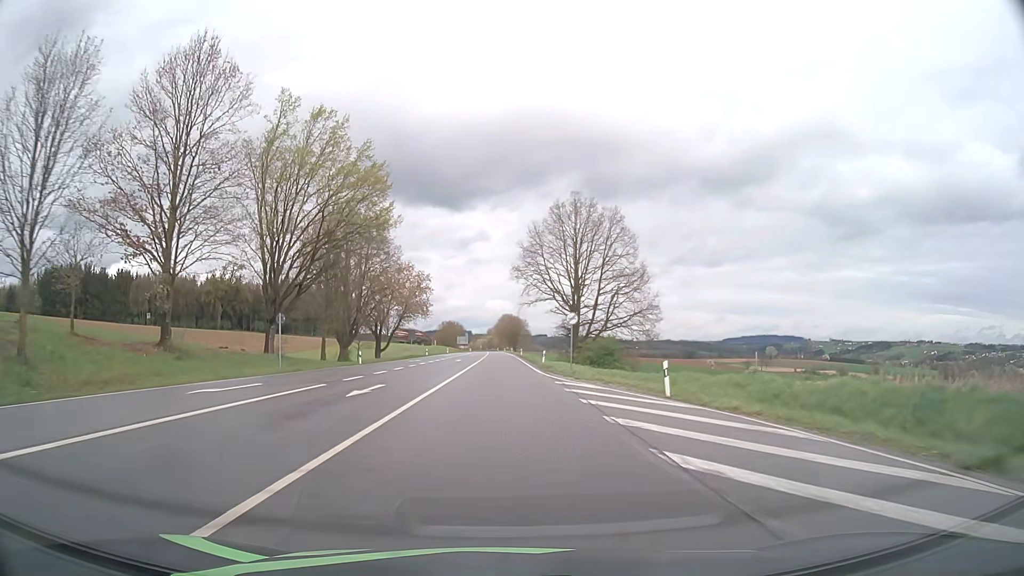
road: secondary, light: Day
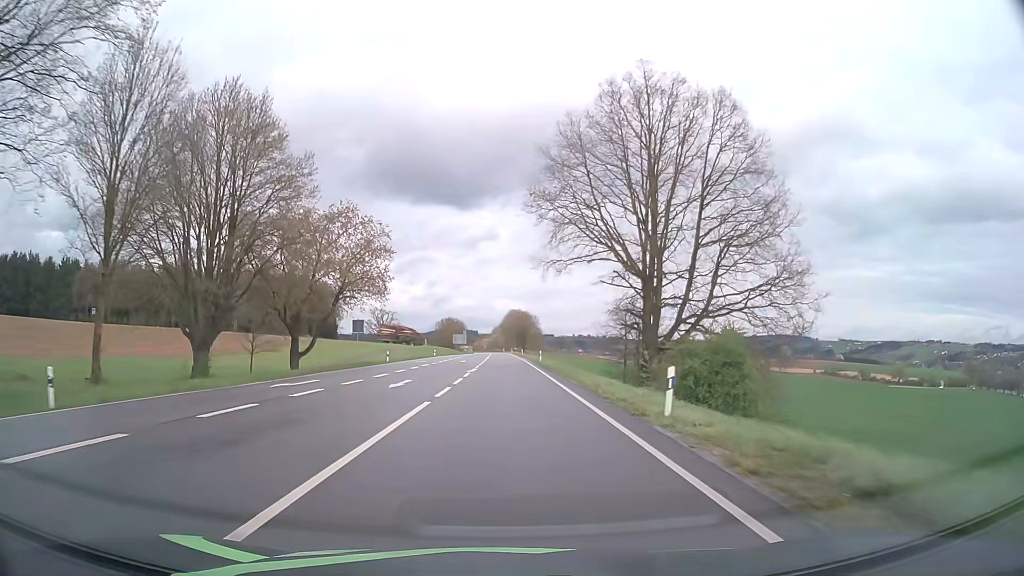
(-0.3, +37.6) m; 0°
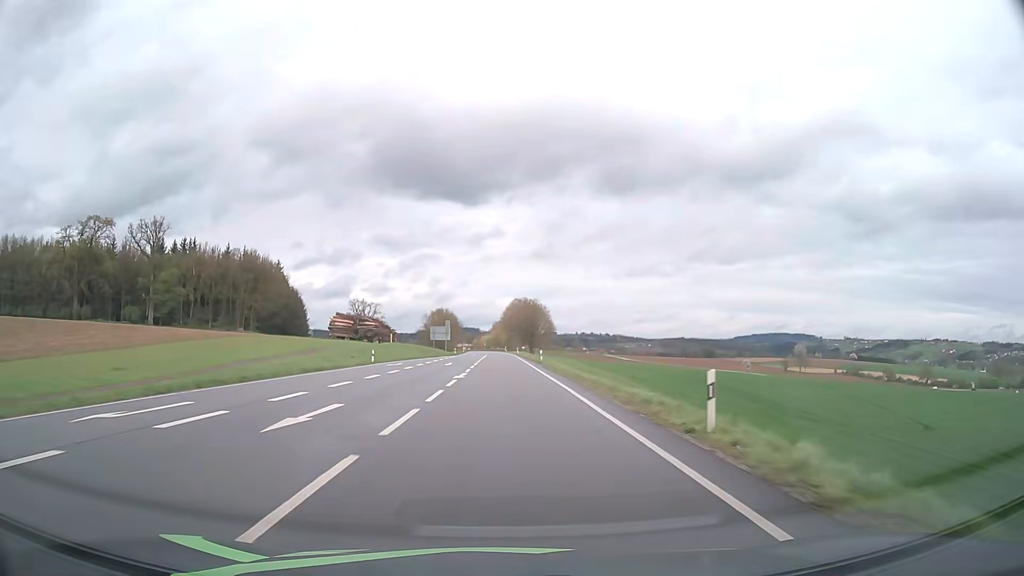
(-0.2, +50.1) m; 0°
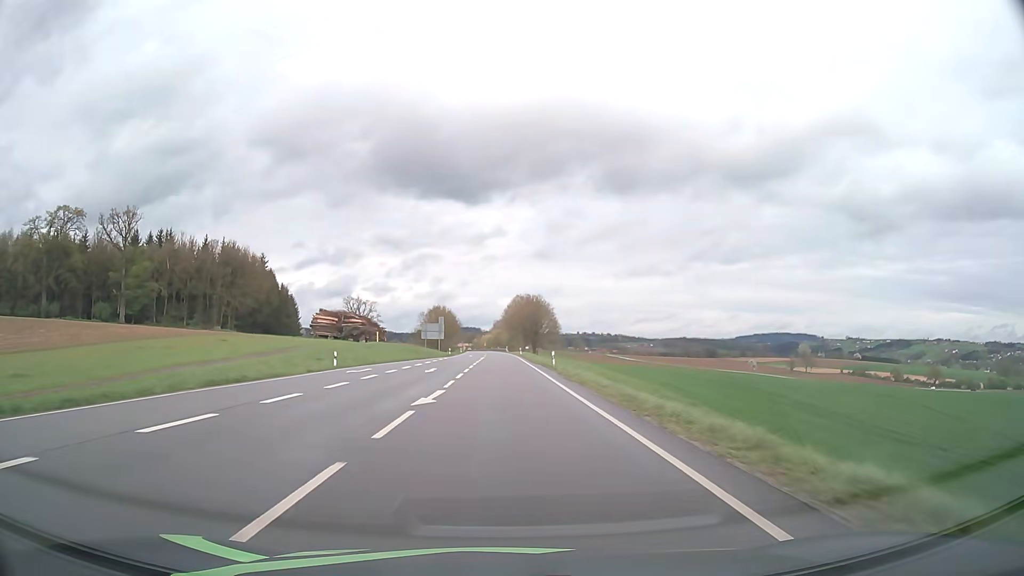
(0.0, +12.5) m; 0°
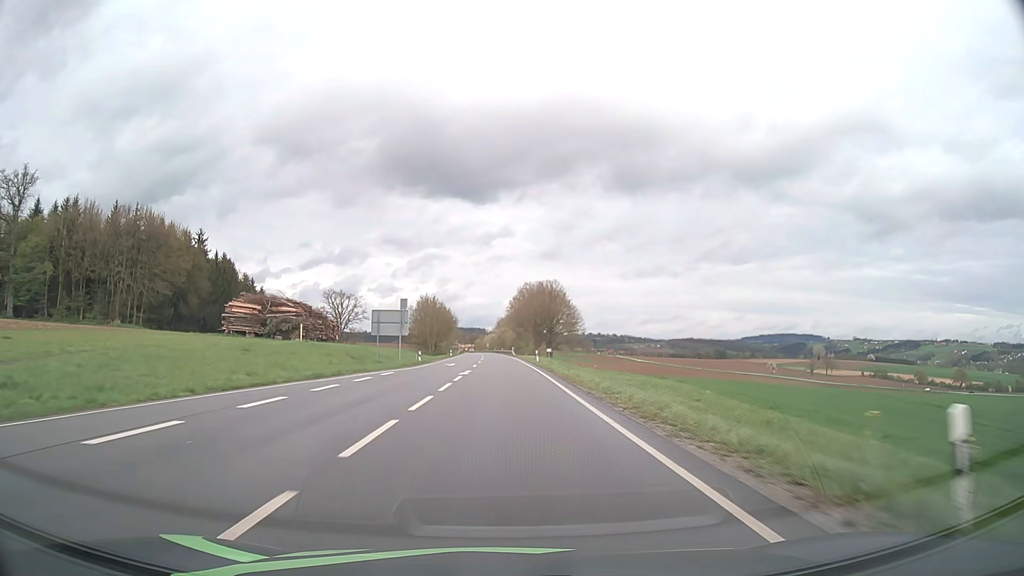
(-0.2, +37.6) m; 0°
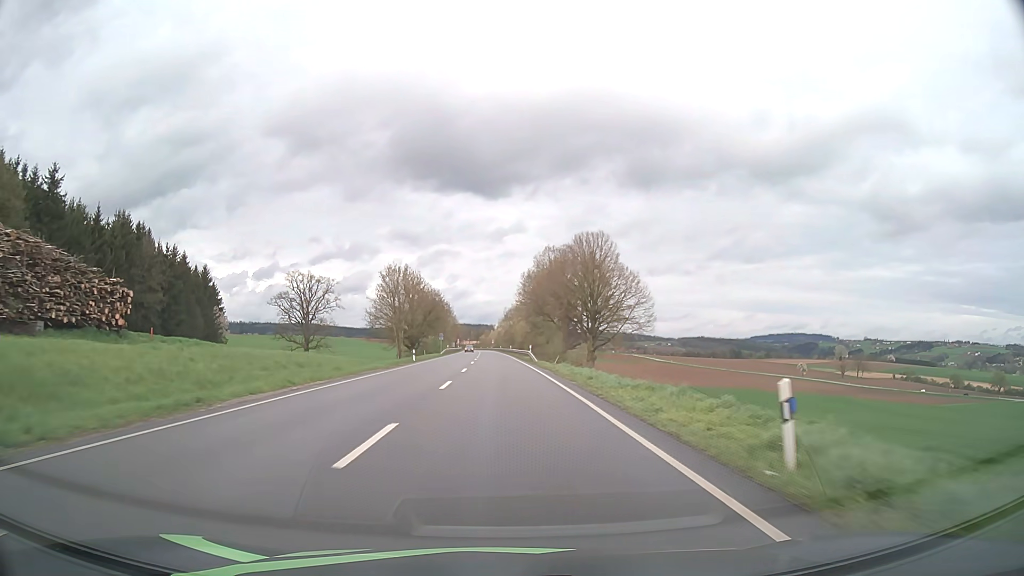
(-0.3, +50.2) m; -1°
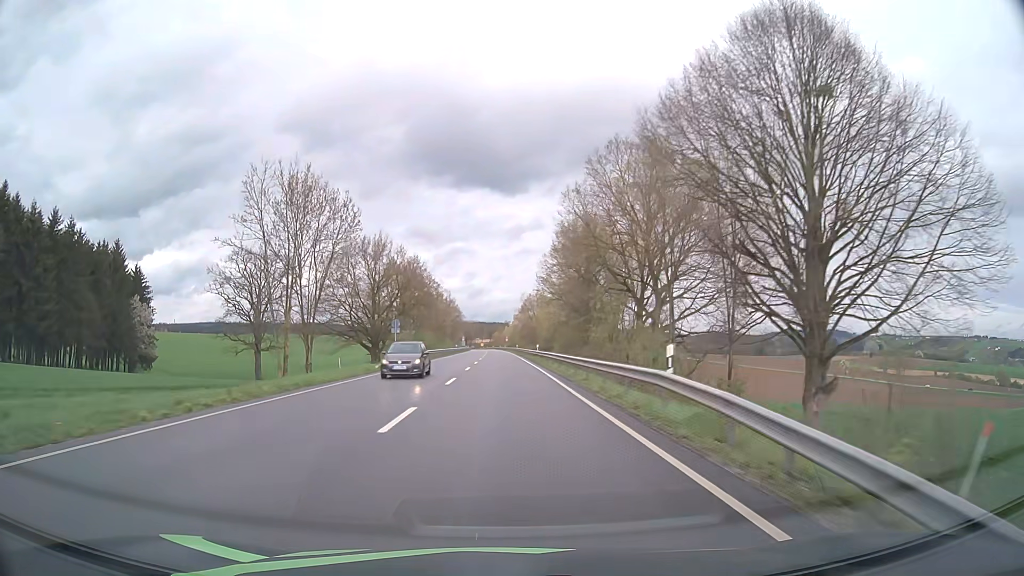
(-0.6, +50.3) m; -1°
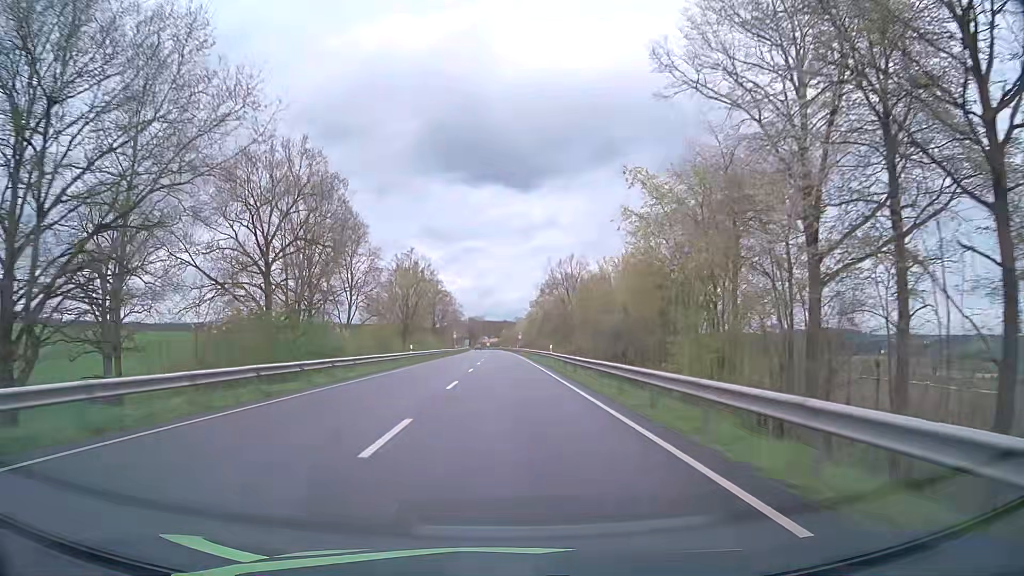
(-0.6, +62.8) m; -1°
(0, +10) (0, +20) (0, +30) (0, +40) (0, +50) (0, +60) (0, +70) (0, +80) (-1, +90) (-1, +100) m
